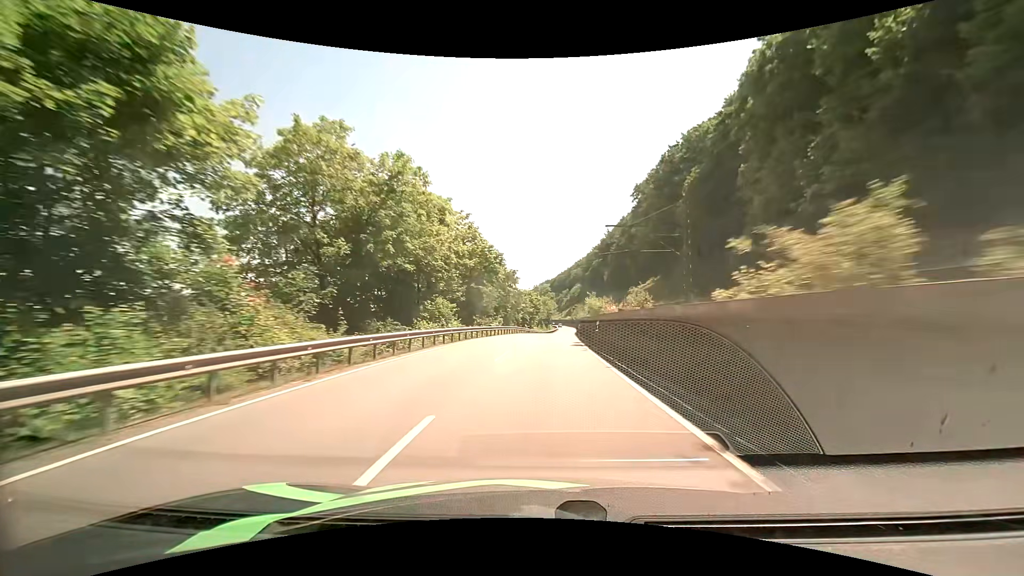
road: primary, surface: asphalt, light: Day
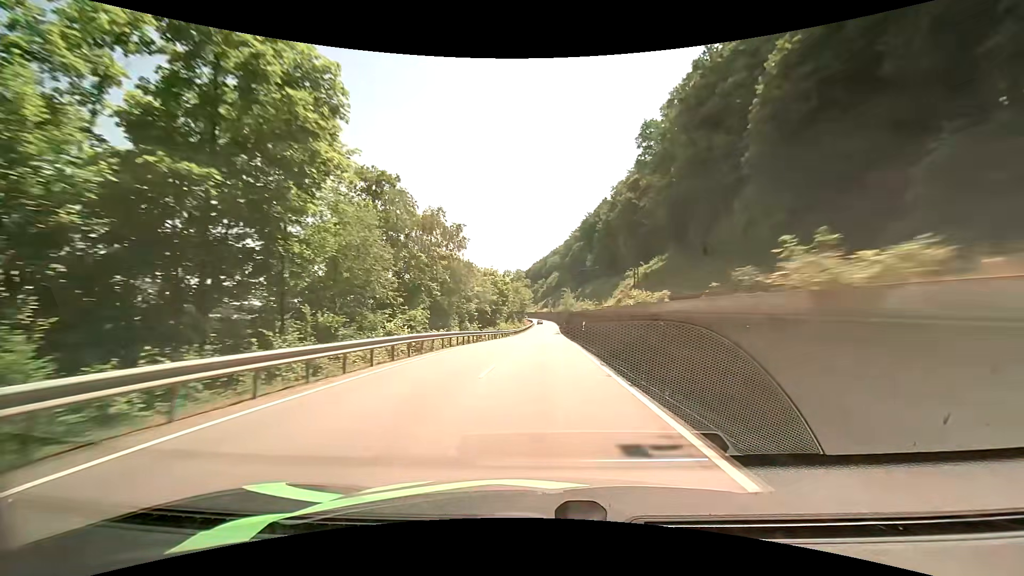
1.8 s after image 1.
(+1.1, +39.0) m; +3°
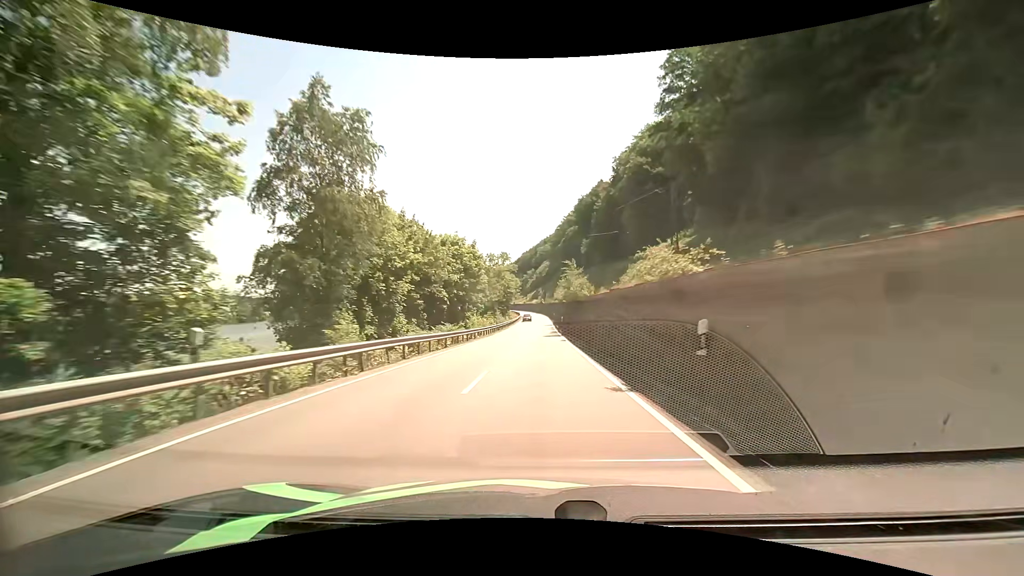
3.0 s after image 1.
(+0.3, +25.6) m; +1°
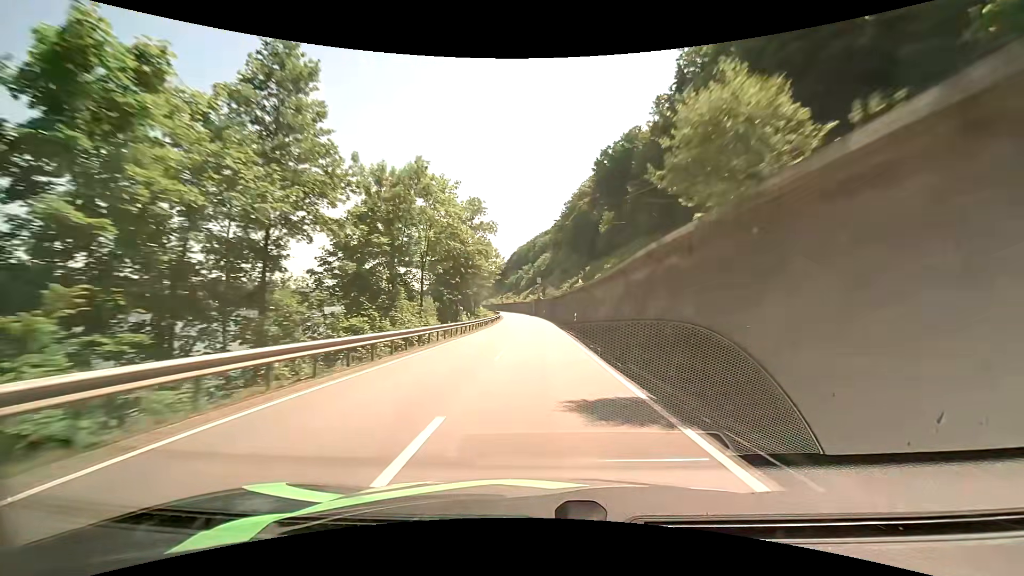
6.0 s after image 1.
(+0.2, +66.3) m; +1°
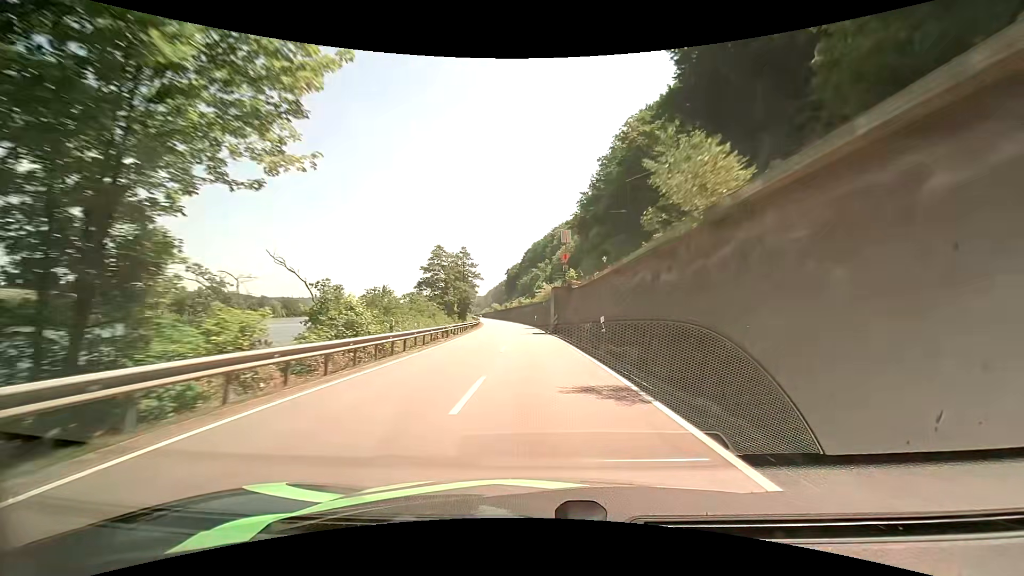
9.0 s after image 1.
(-0.4, +67.7) m; -1°
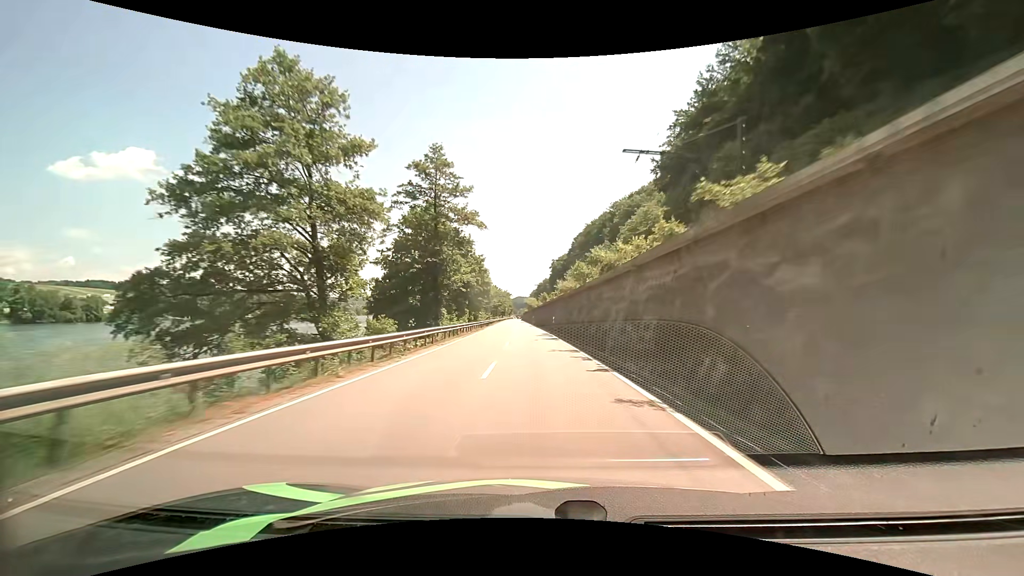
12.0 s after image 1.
(-3.9, +67.7) m; -6°
(0, +10) (0, +20) (0, +30) (-1, +40) (-1, +50) (-2, +60) (-2, +70) (-3, +80) (-3, +90) (-4, +100) m
